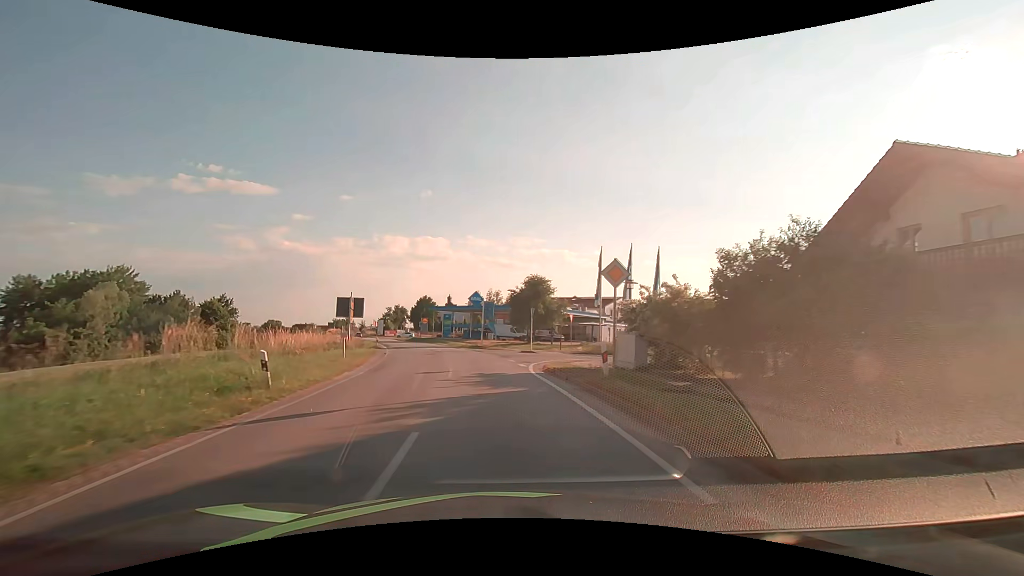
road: secondary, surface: asphalt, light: Day
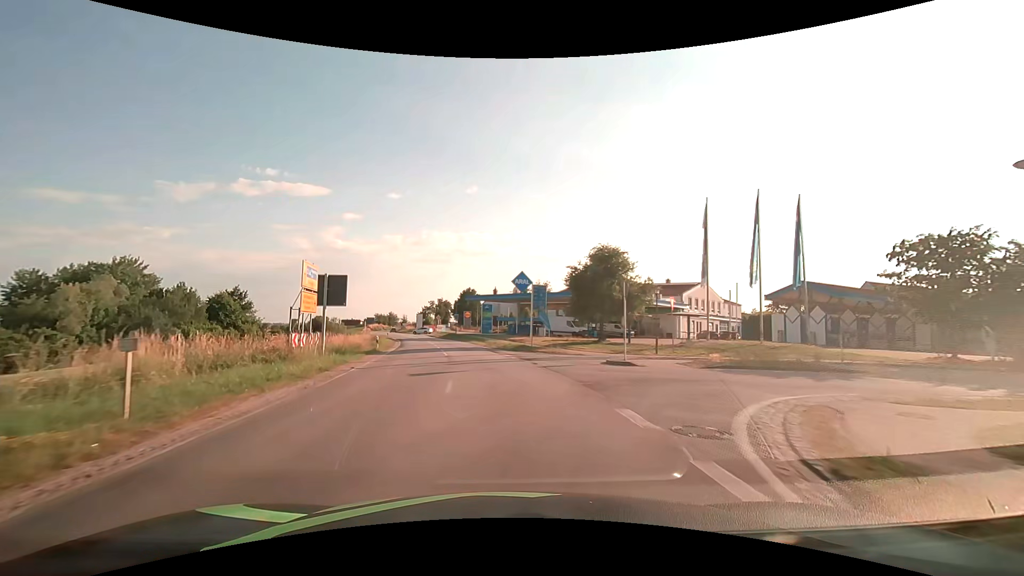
(-0.7, +16.1) m; -5°
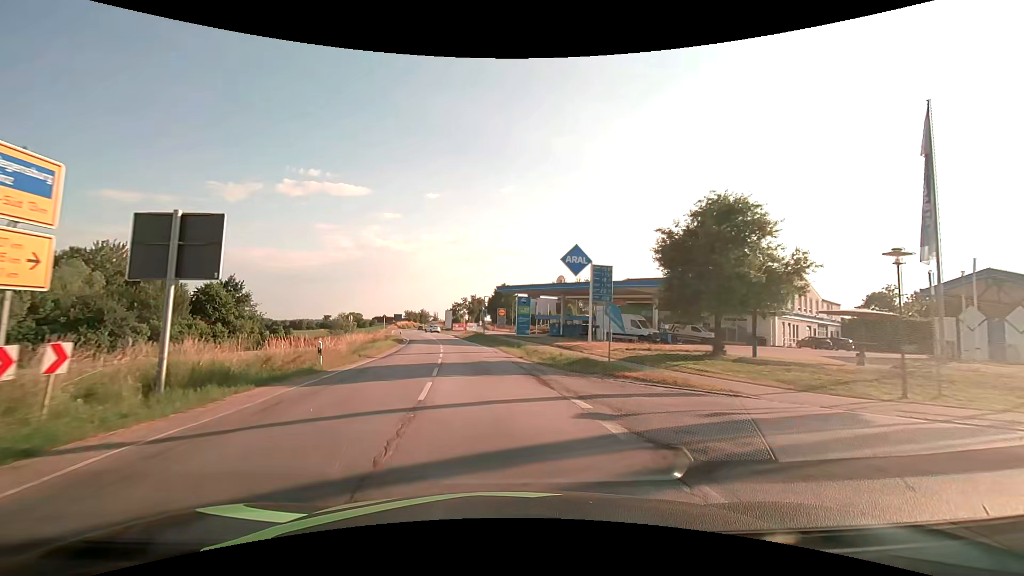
(-0.6, +15.2) m; -4°
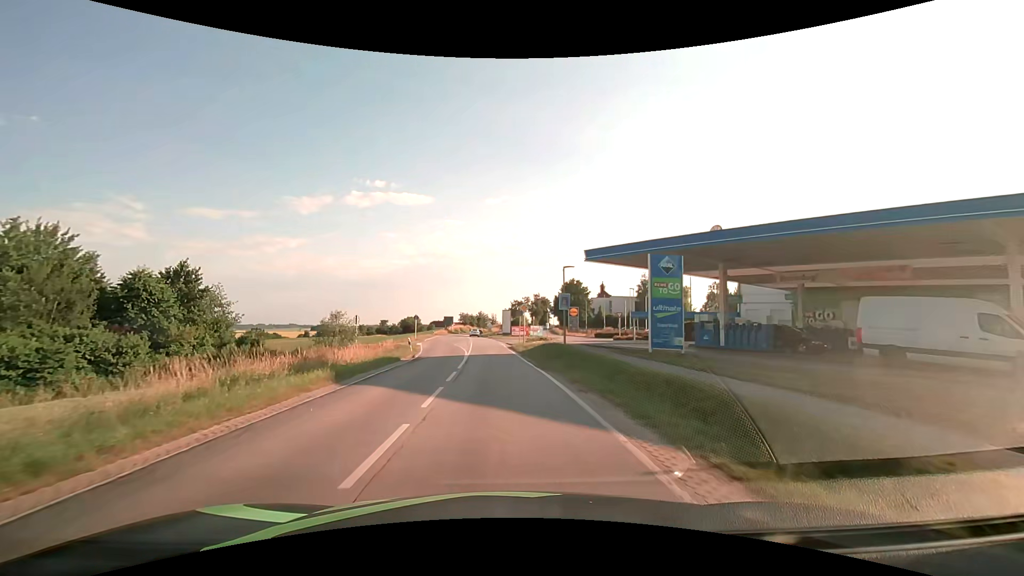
(-2.0, +27.7) m; -7°
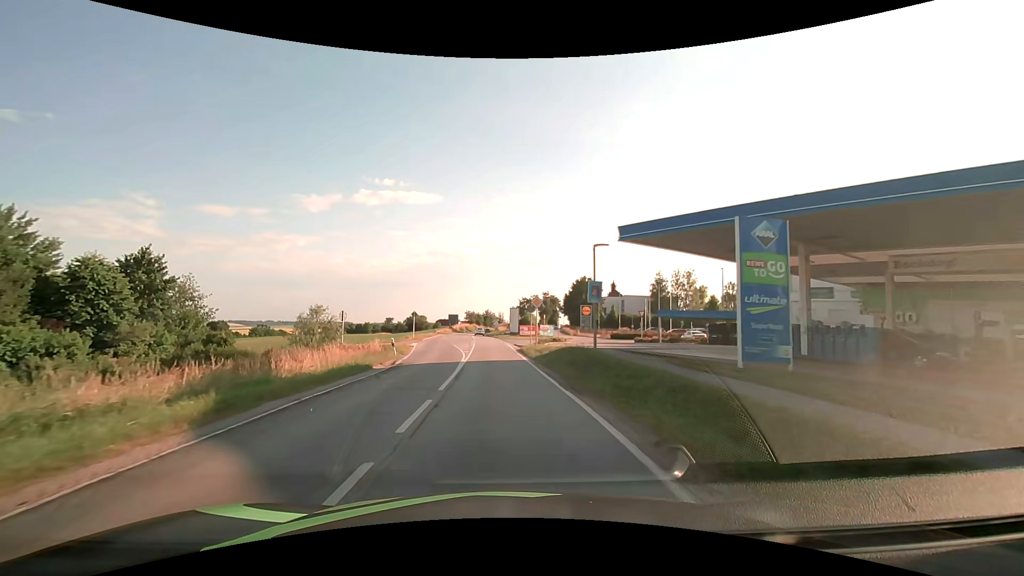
(-0.1, +6.8) m; -1°
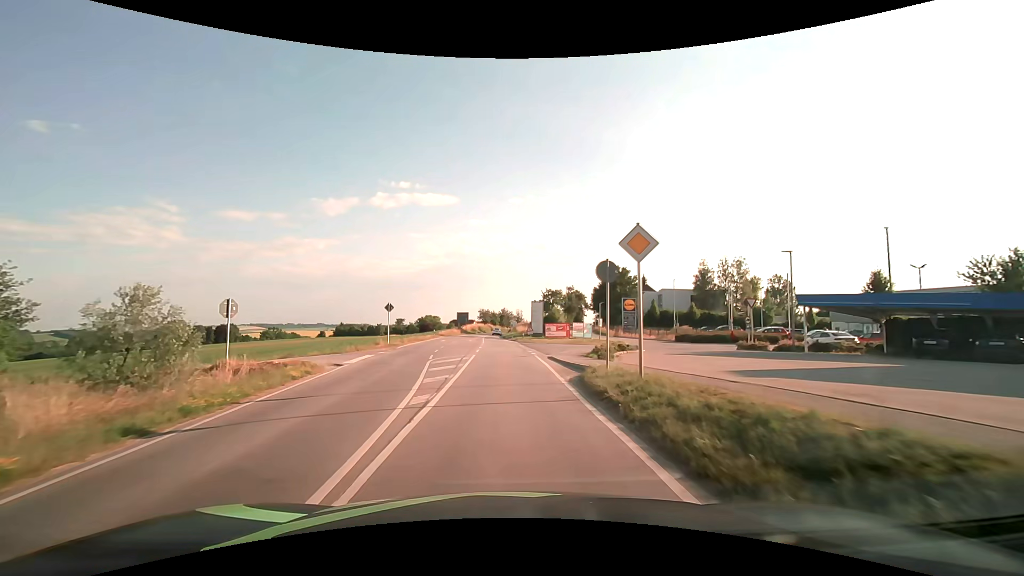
(-0.5, +21.4) m; -3°
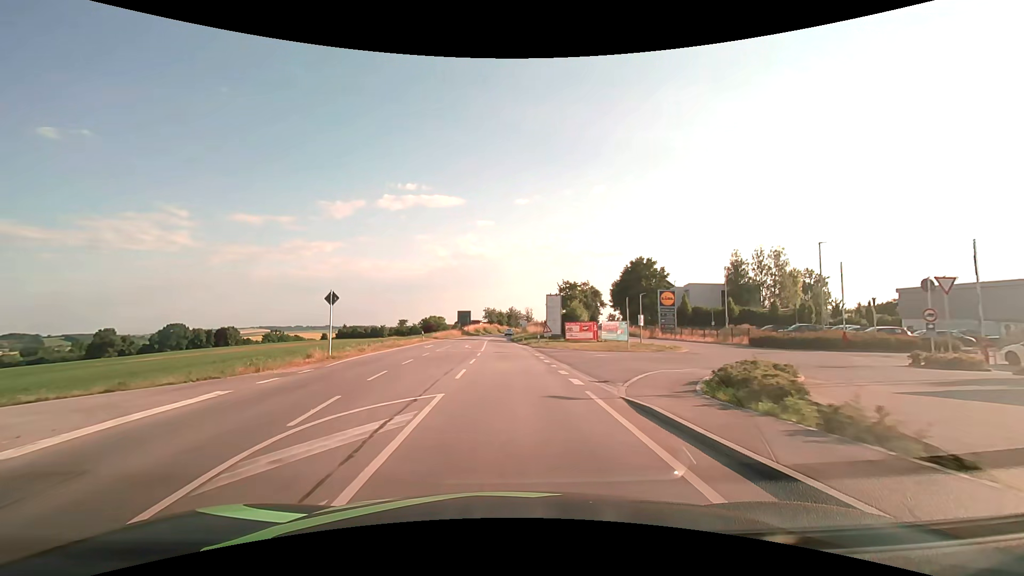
(0.0, +14.7) m; -1°
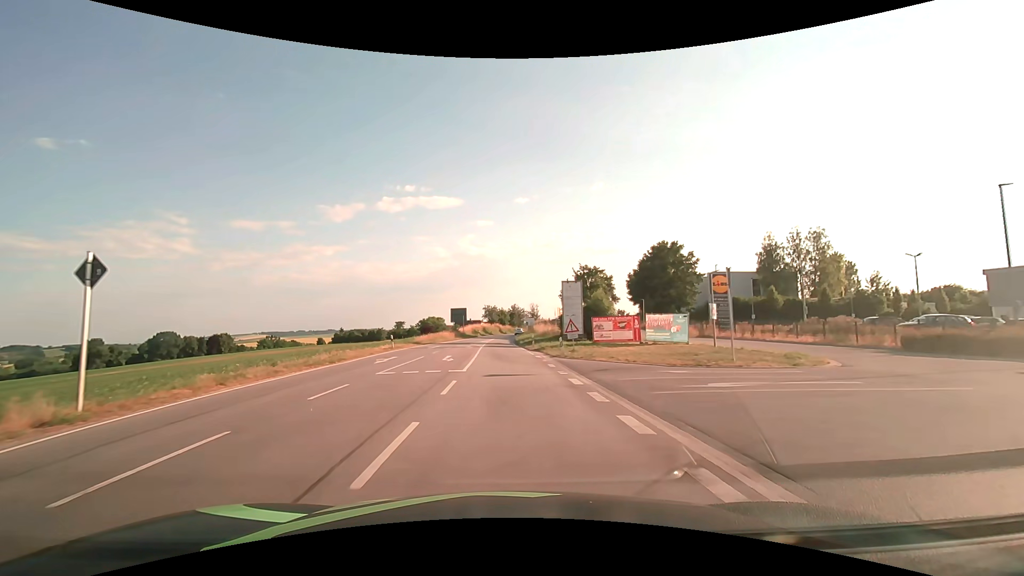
(-0.1, +14.8) m; 0°
(0, +10) (0, +20) (0, +30) (-1, +40) (-1, +50) (-1, +60) (-1, +70) (-1, +80) (0, +90) (0, +100) m
